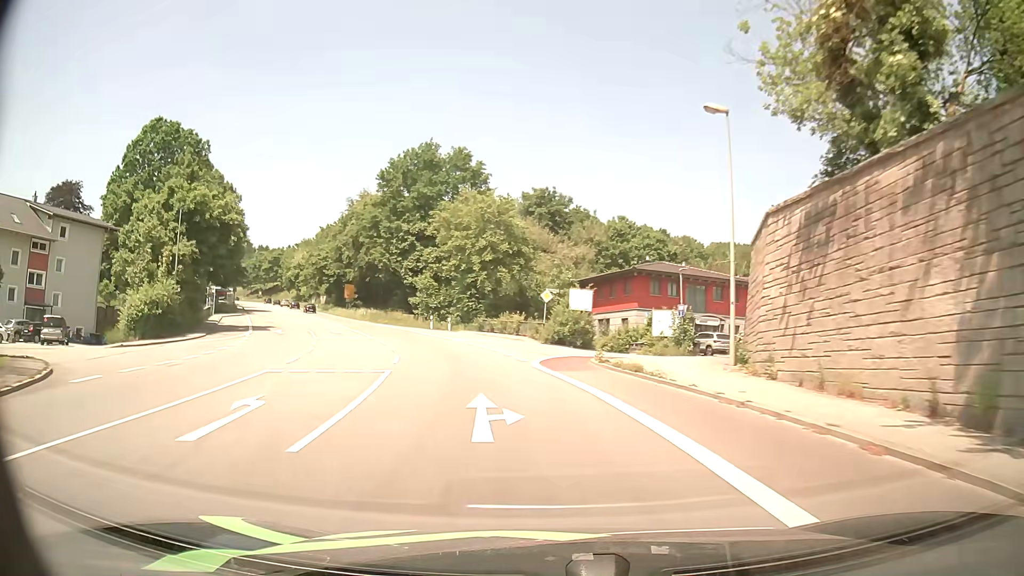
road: primary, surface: asphalt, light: Day
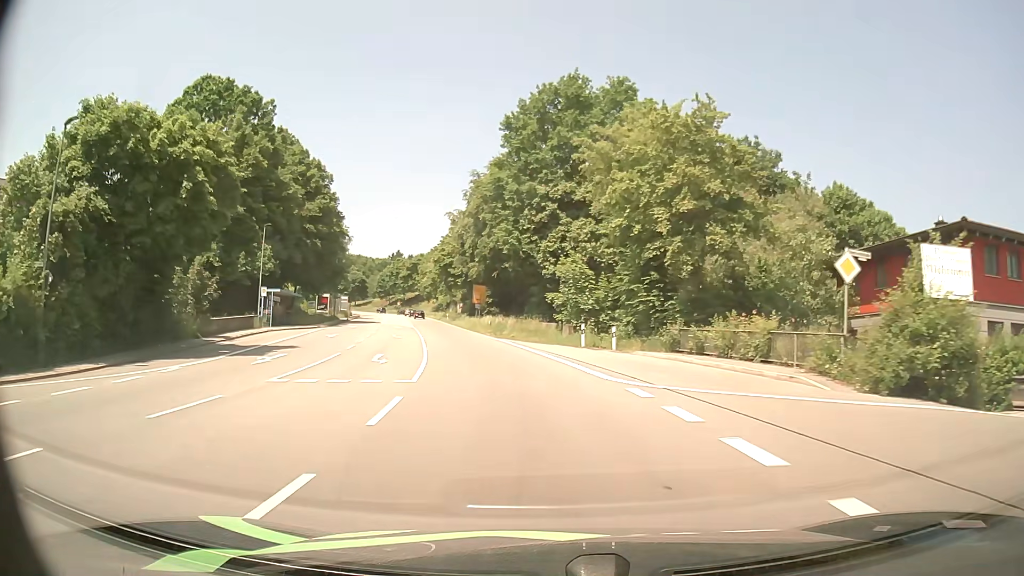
(-3.0, +24.8) m; -14°
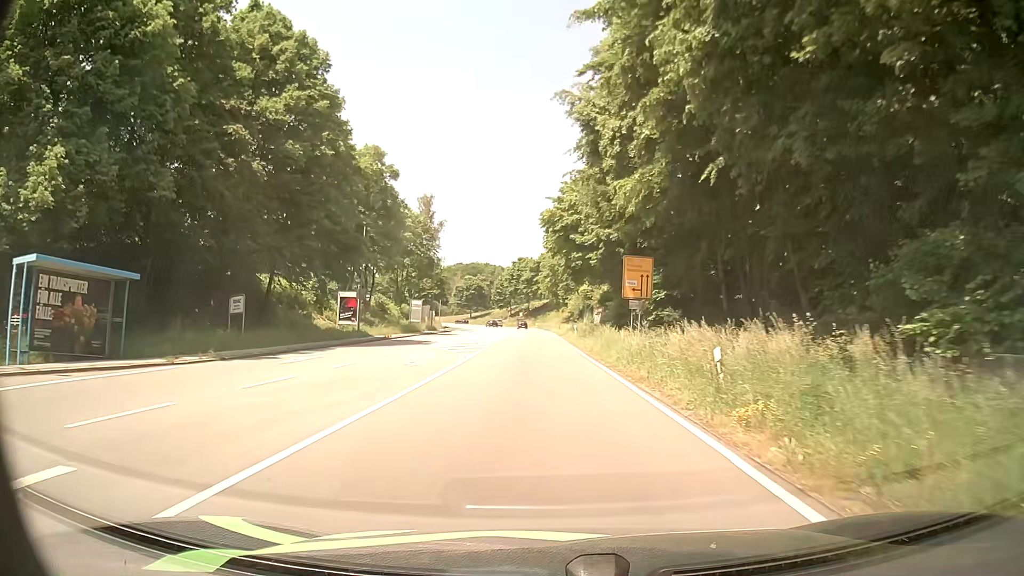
(-5.0, +41.3) m; -12°
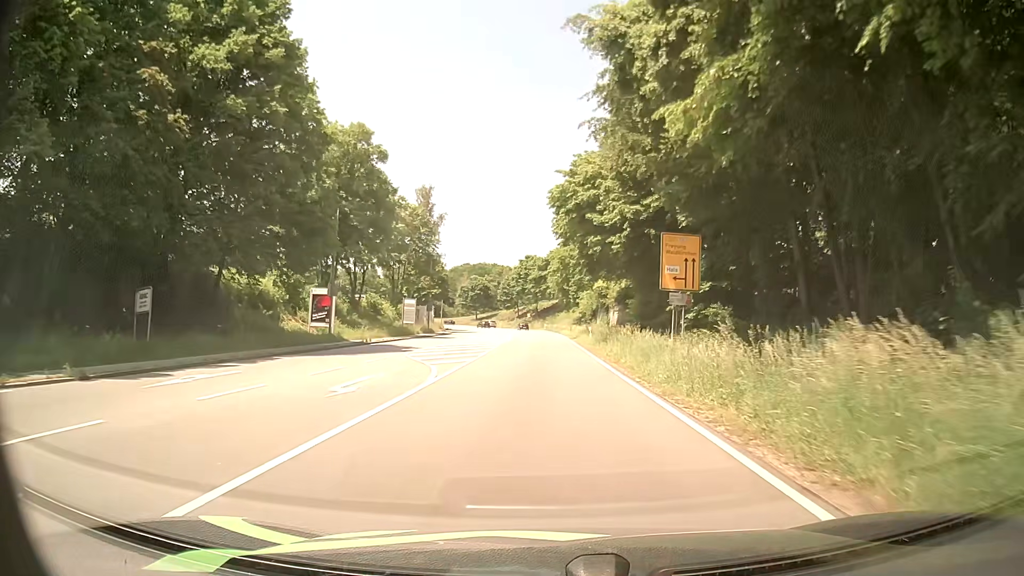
(-0.1, +8.4) m; -1°
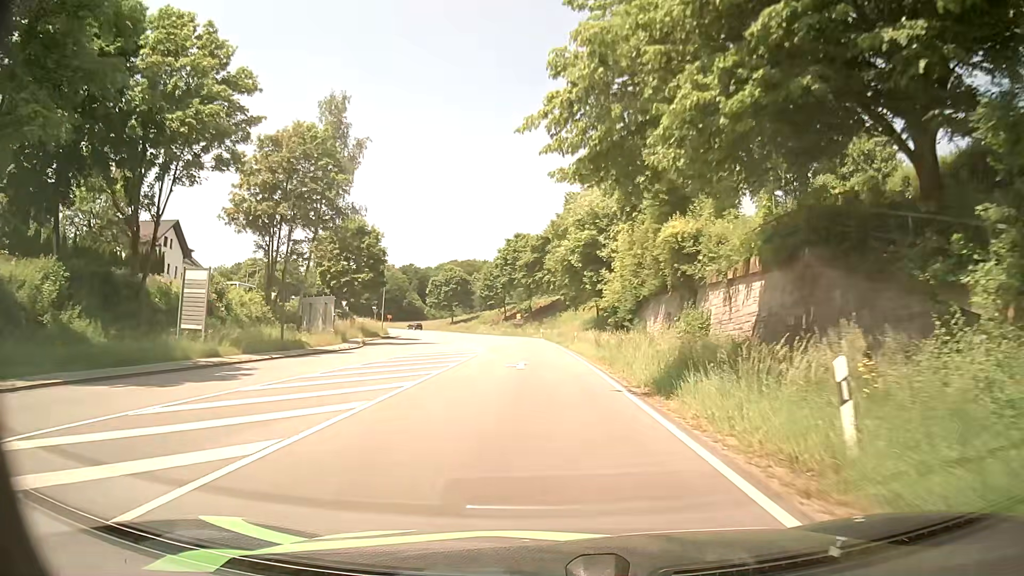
(+0.1, +41.8) m; 0°
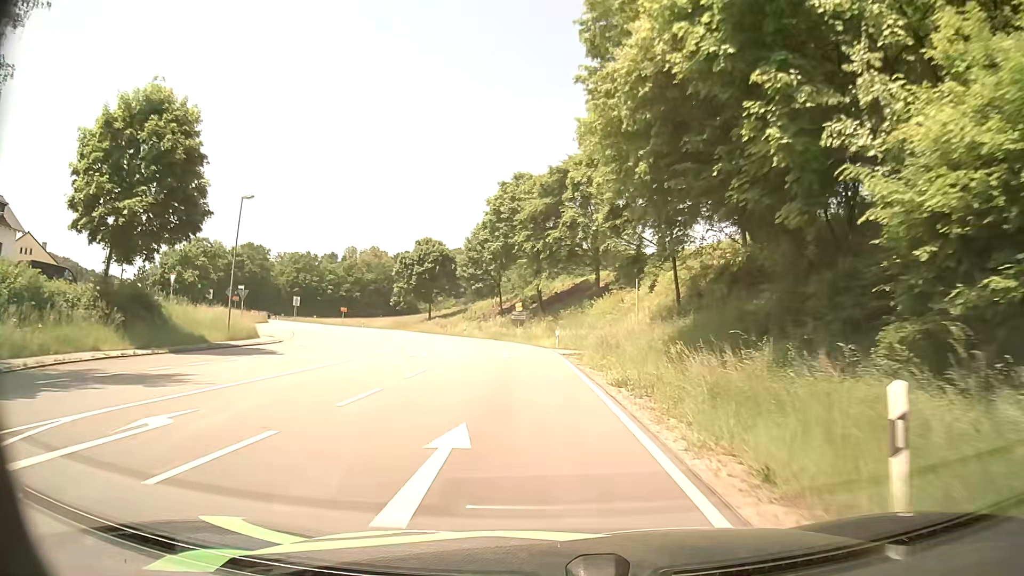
(-0.3, +41.9) m; -2°
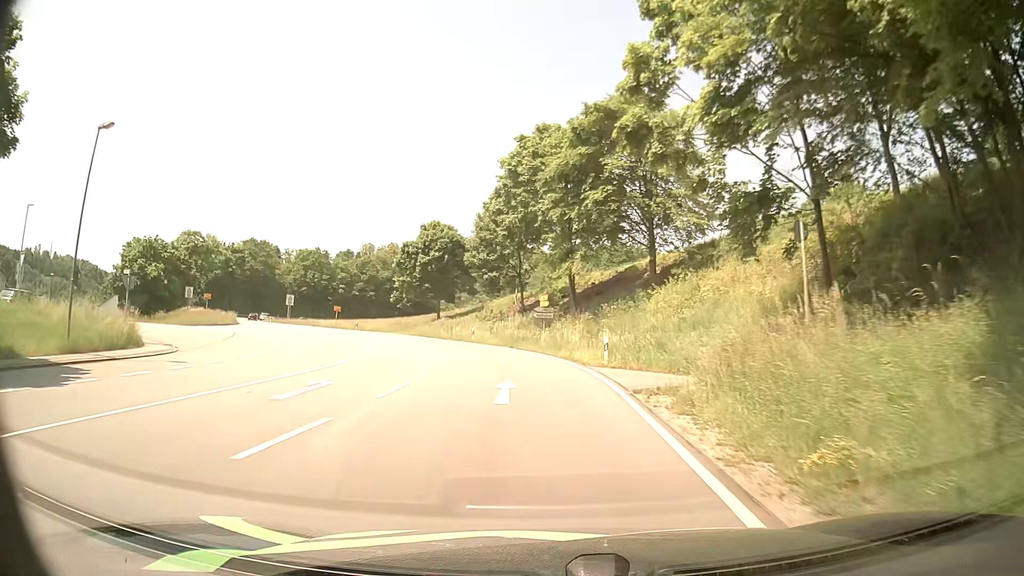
(-0.2, +16.9) m; -2°
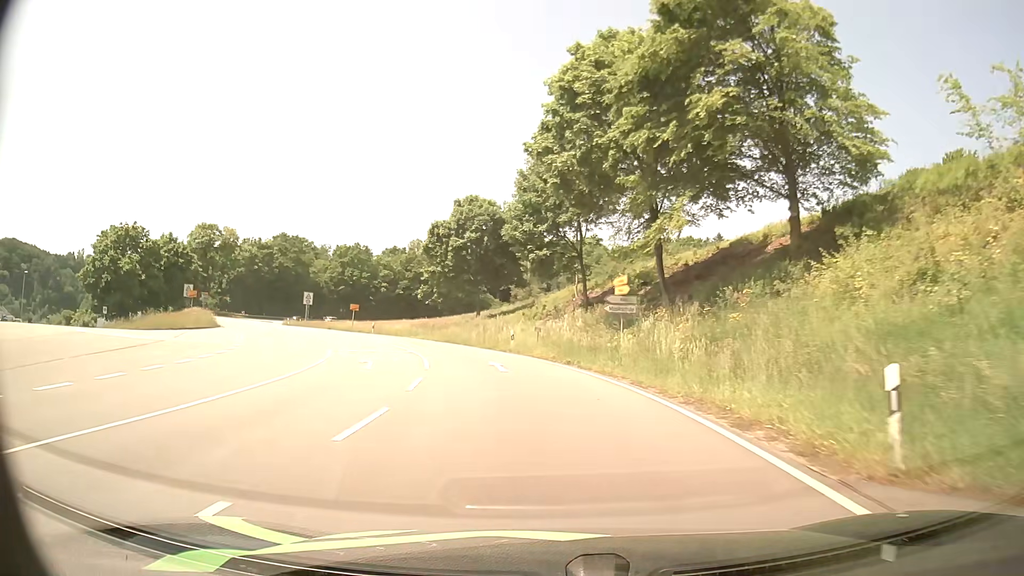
(-0.6, +16.8) m; -5°
(0, +10) (-2, +20) (-4, +30) (-7, +39) (-11, +48) (-17, +57) (-22, +65) (-28, +73) (-34, +81) (-39, +90) m
